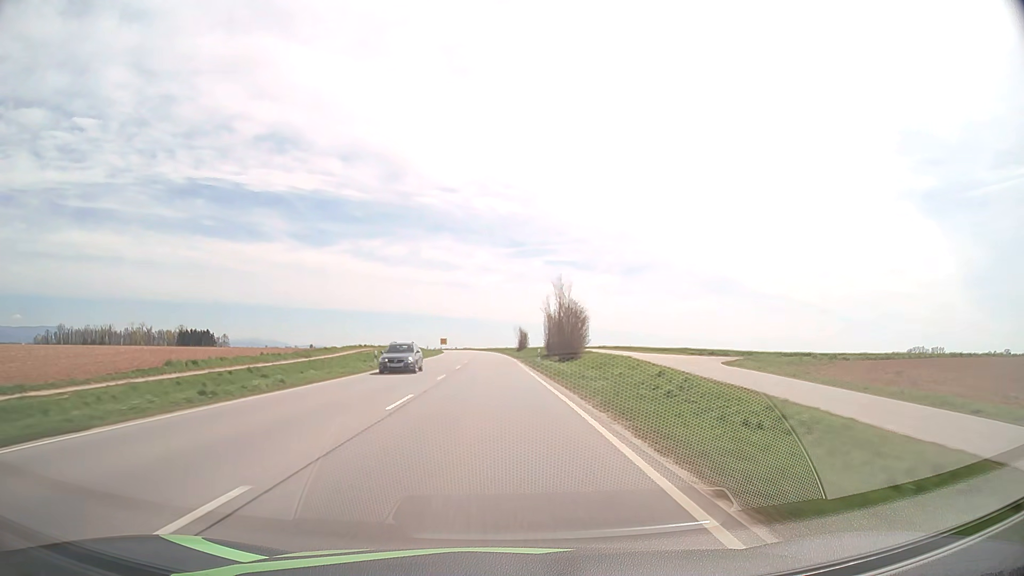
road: primary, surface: asphalt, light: Day
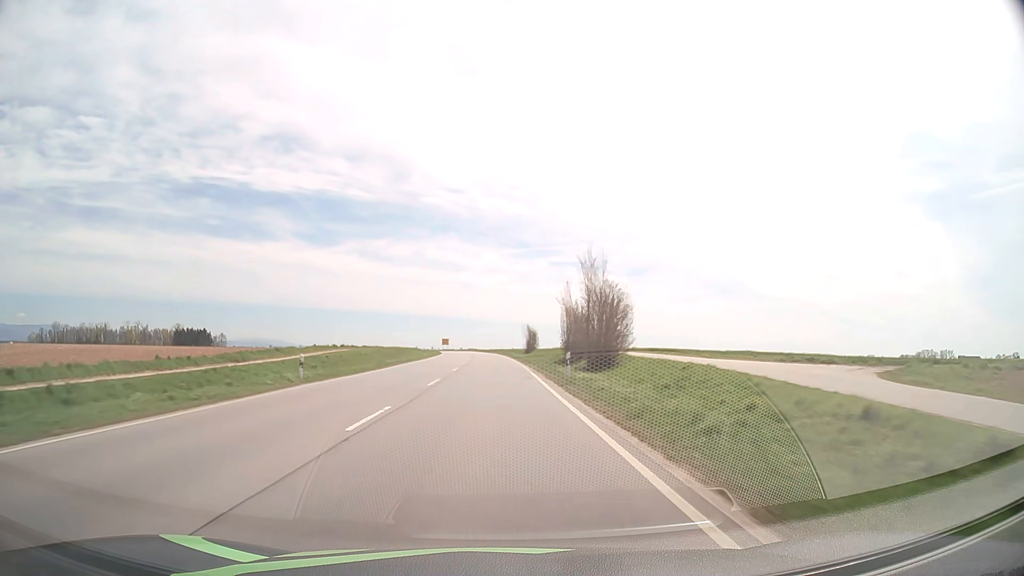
(-0.1, +15.8) m; -1°
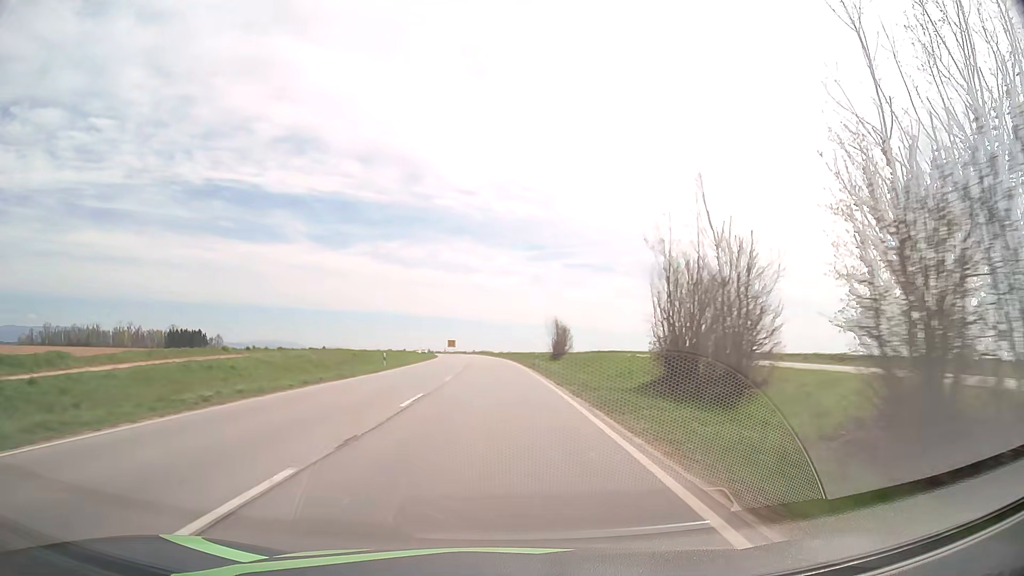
(-0.3, +31.6) m; -1°
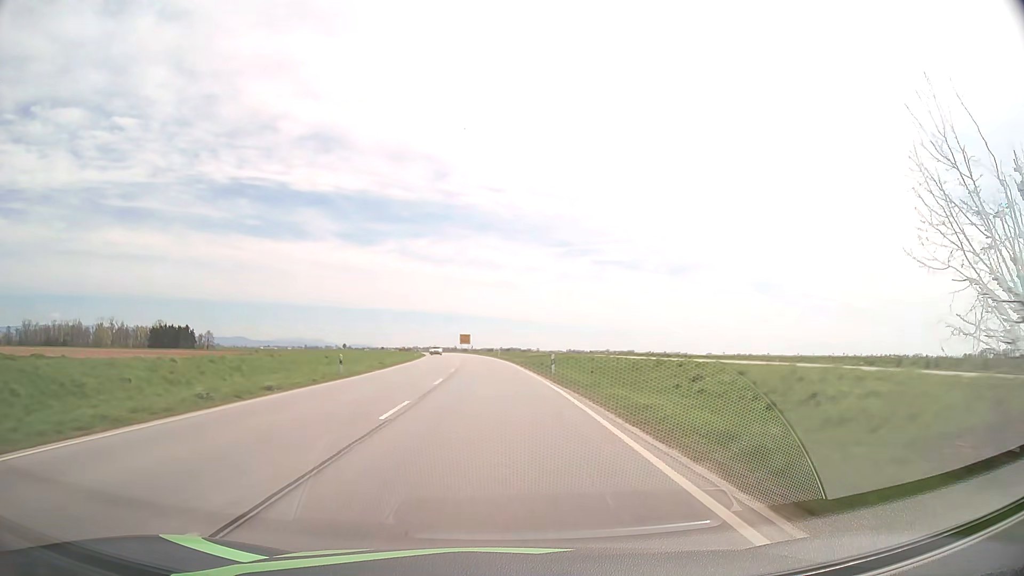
(-1.2, +63.2) m; -2°
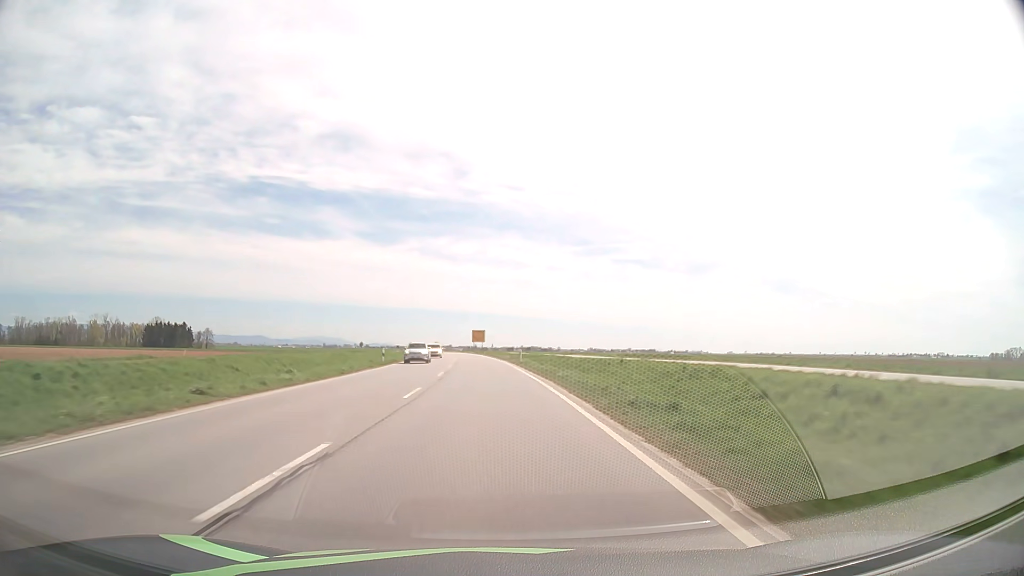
(-0.4, +31.7) m; -2°
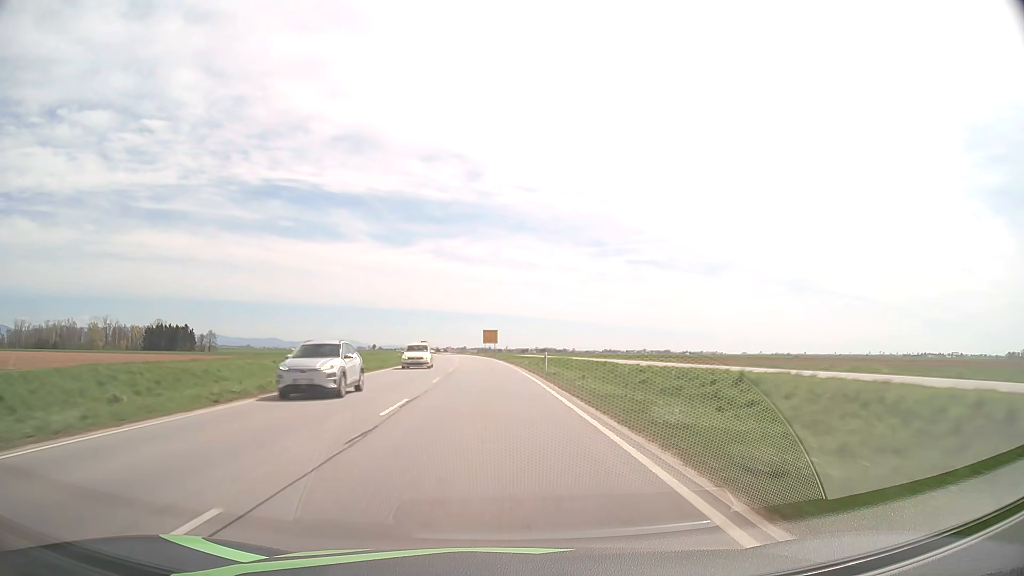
(-0.2, +15.9) m; -1°
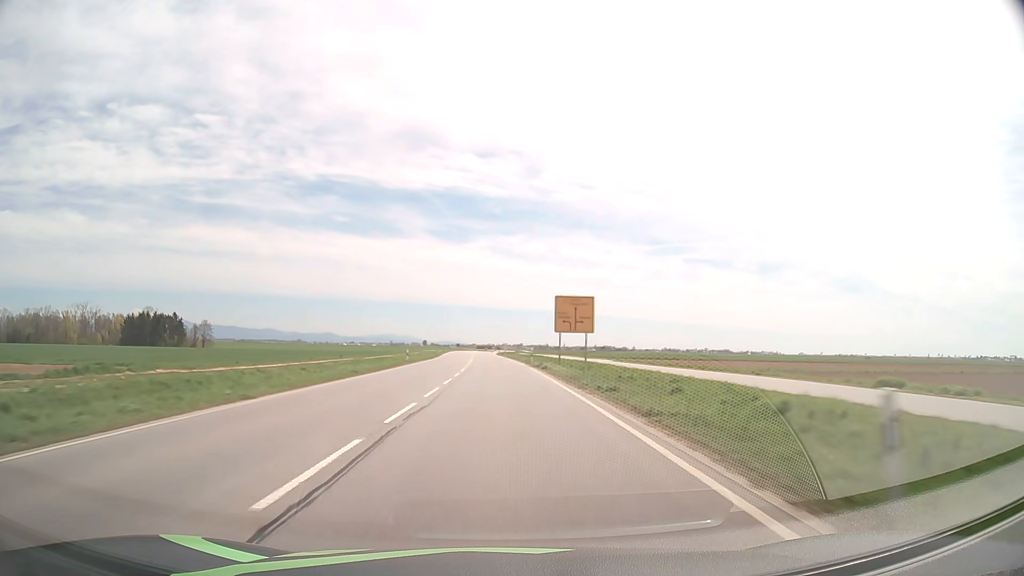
(-3.7, +79.6) m; -5°
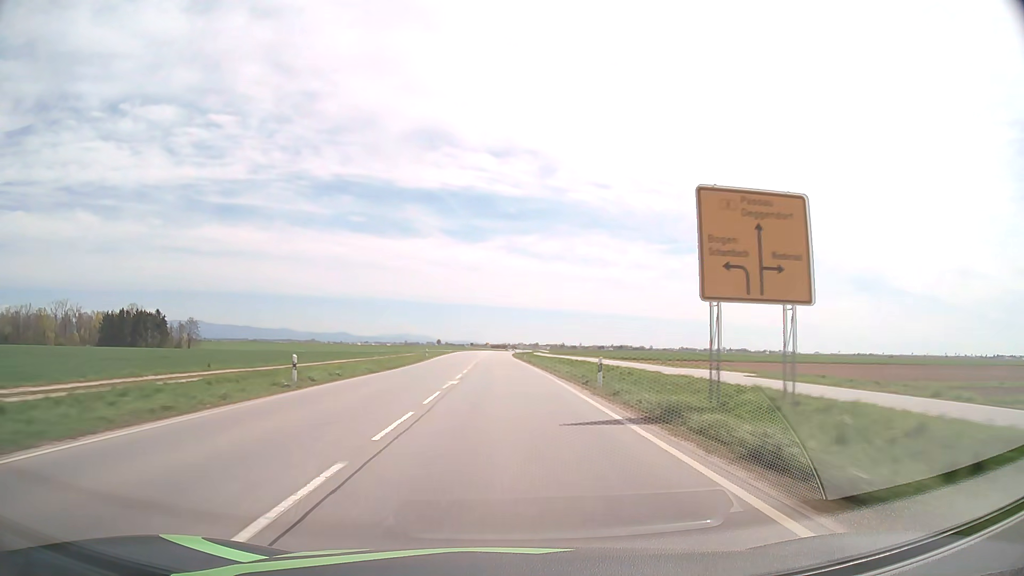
(-0.4, +32.1) m; -1°
(0, +10) (0, +20) (0, +30) (0, +40) (0, +50) (0, +60) (-1, +70) (-1, +80) (-1, +90) (-1, +100) m
